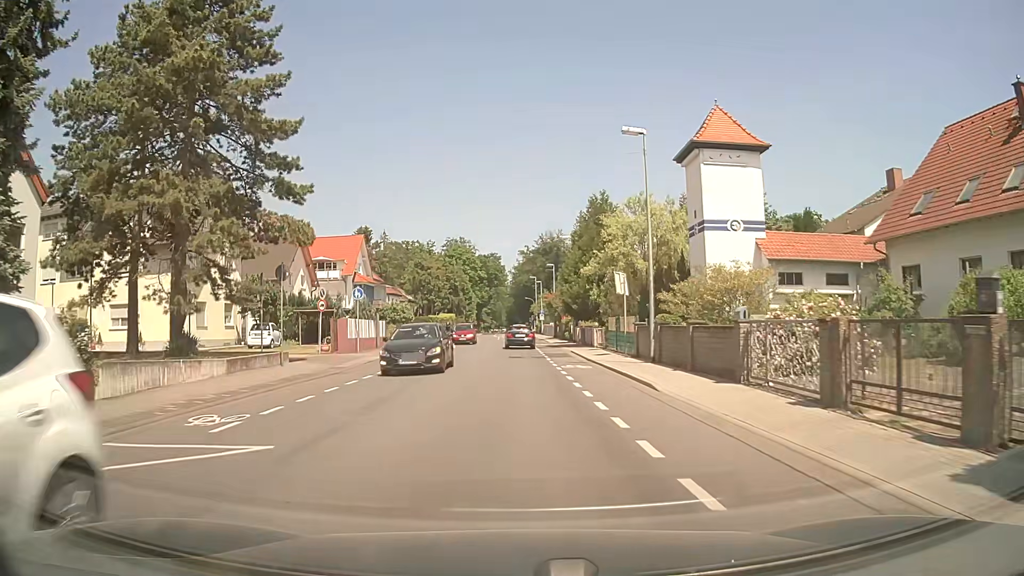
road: secondary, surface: asphalt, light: Day
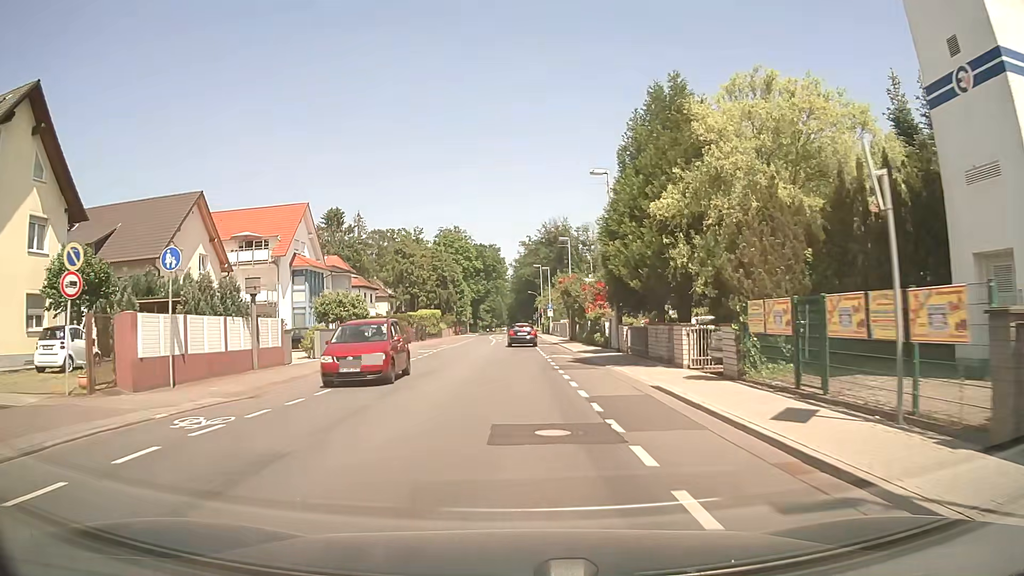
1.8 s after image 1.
(+0.1, +20.5) m; 0°
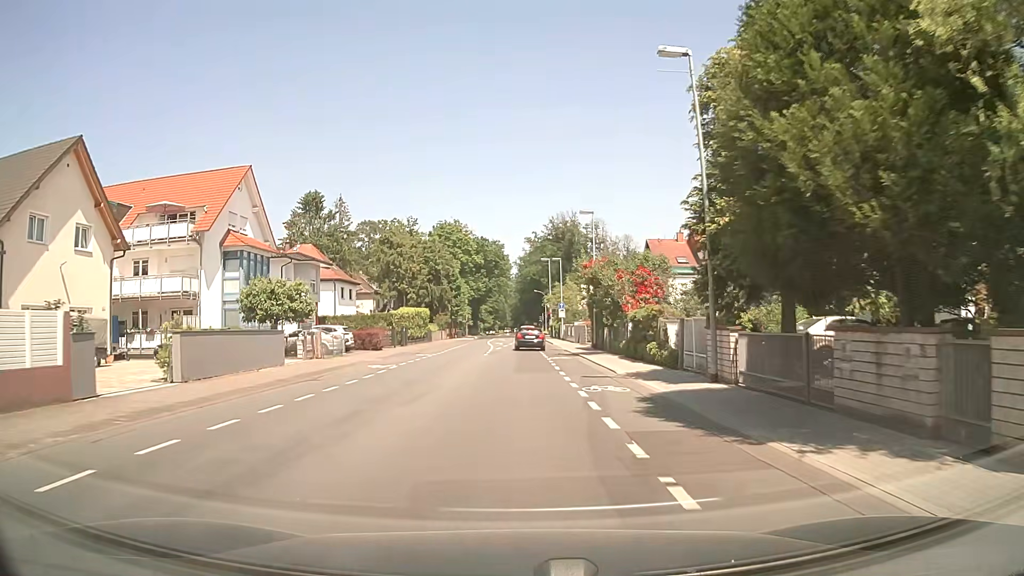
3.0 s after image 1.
(0.0, +13.5) m; 0°
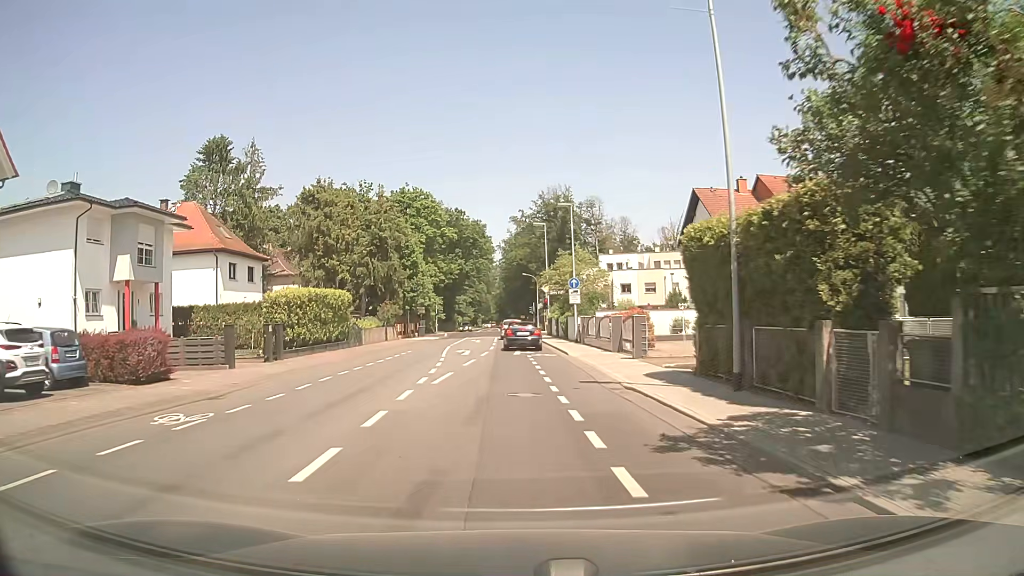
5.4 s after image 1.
(+0.3, +26.2) m; +2°
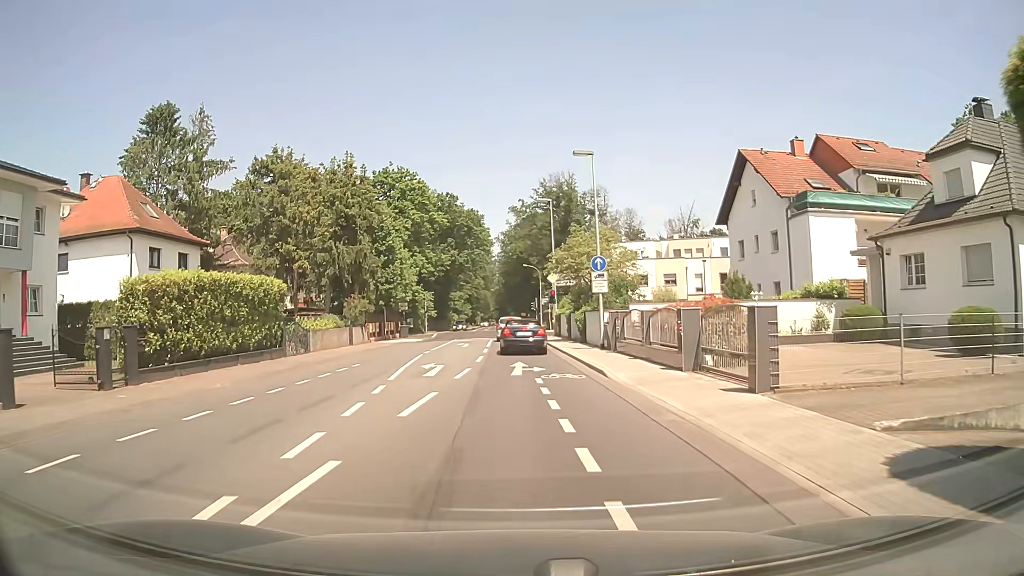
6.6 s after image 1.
(0.0, +11.1) m; 0°
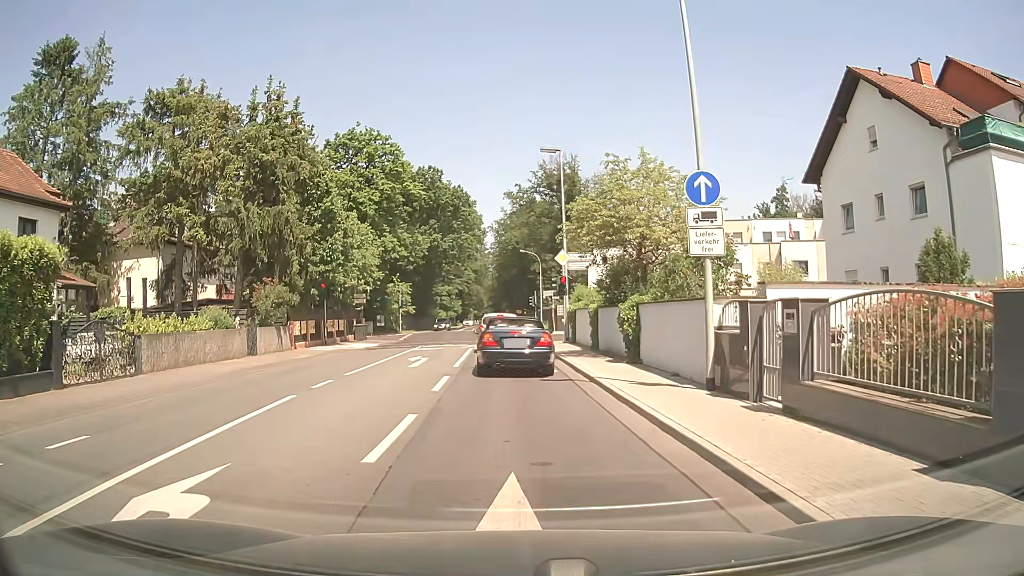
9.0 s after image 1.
(0.0, +14.6) m; +1°
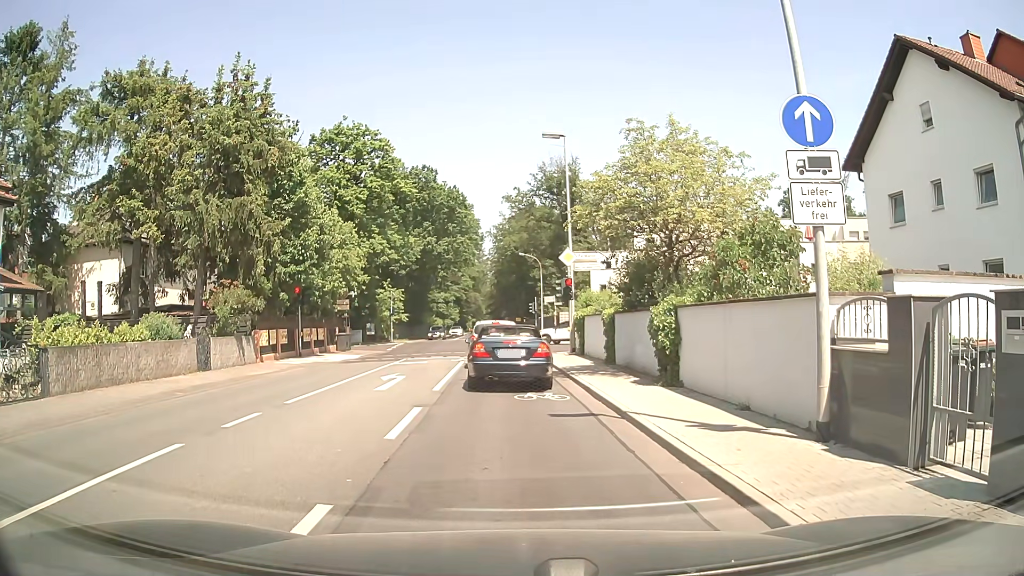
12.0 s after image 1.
(0.0, +4.1) m; -2°
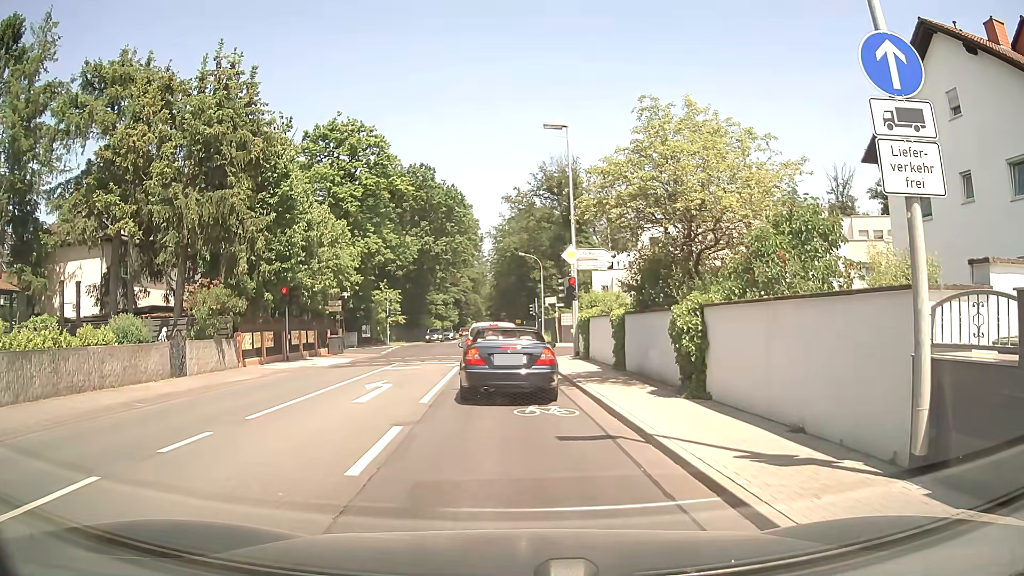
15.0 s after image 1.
(0.0, +1.9) m; 0°
(0, +10) (0, +20) (0, +30) (-1, +40) (0, +50) (0, +60) (0, +70) (-1, +80) (-1, +90) (-1, +100) m
